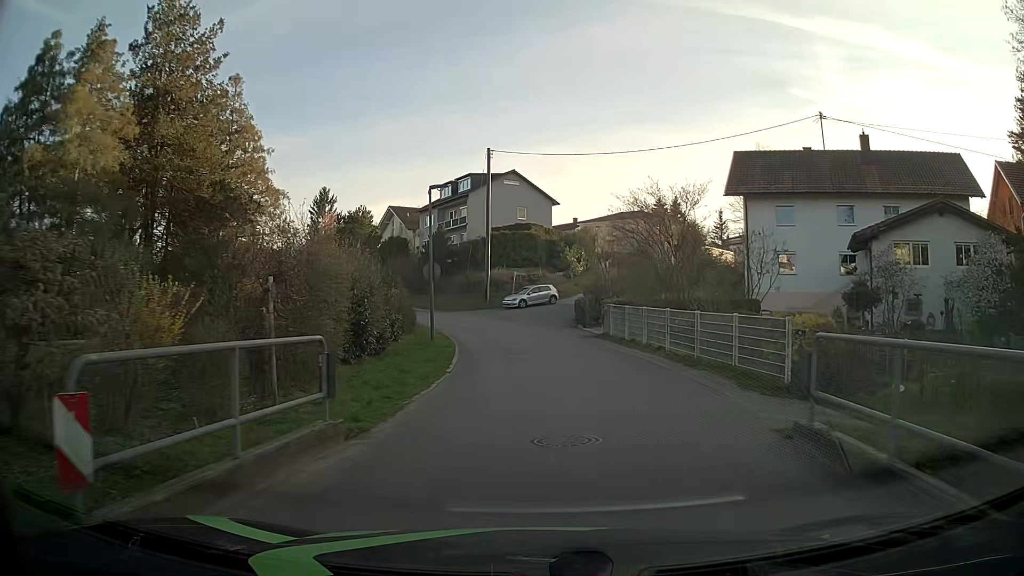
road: residential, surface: asphalt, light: Day
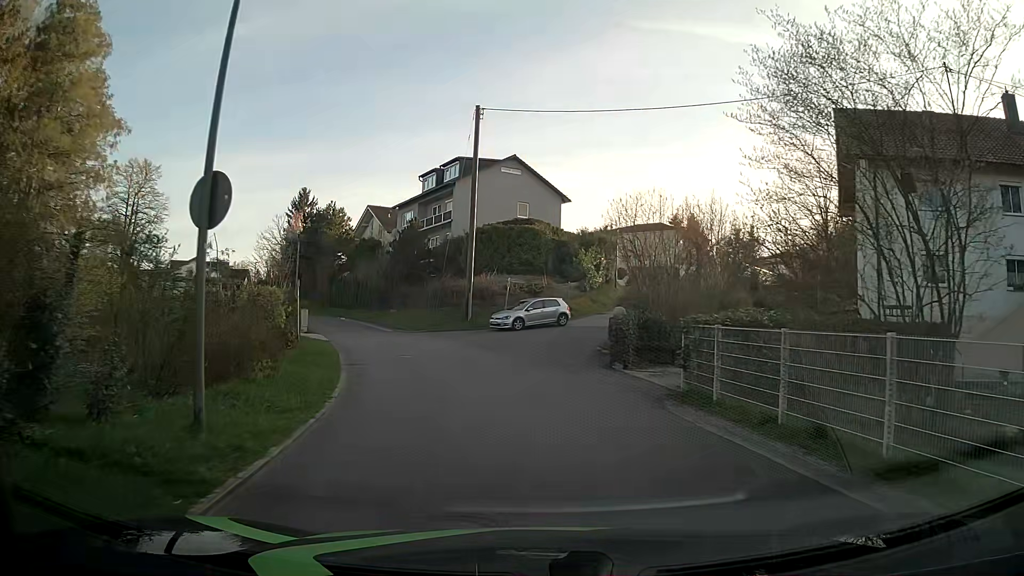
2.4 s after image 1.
(0.0, +15.0) m; +1°
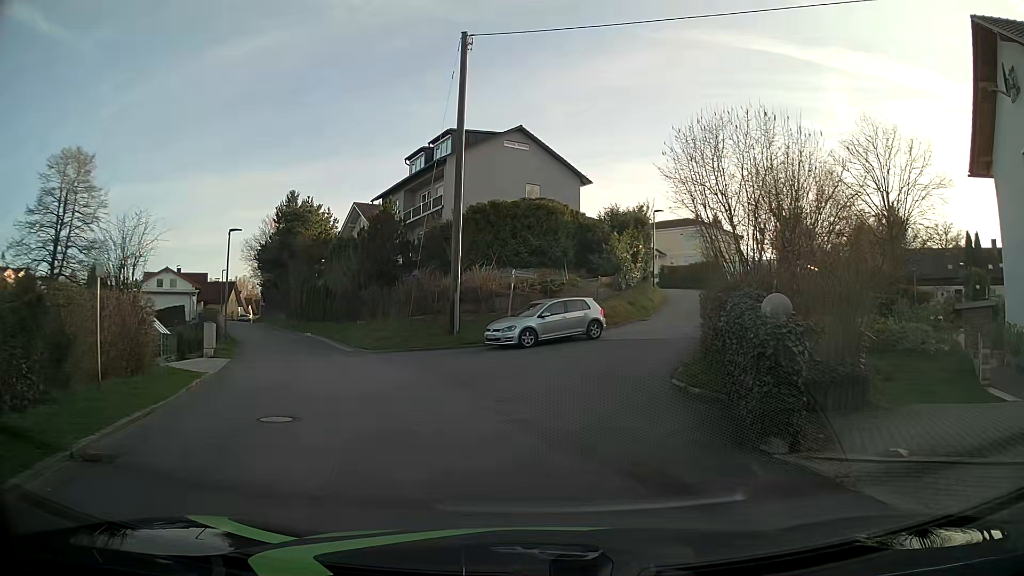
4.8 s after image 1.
(-0.2, +11.1) m; -2°
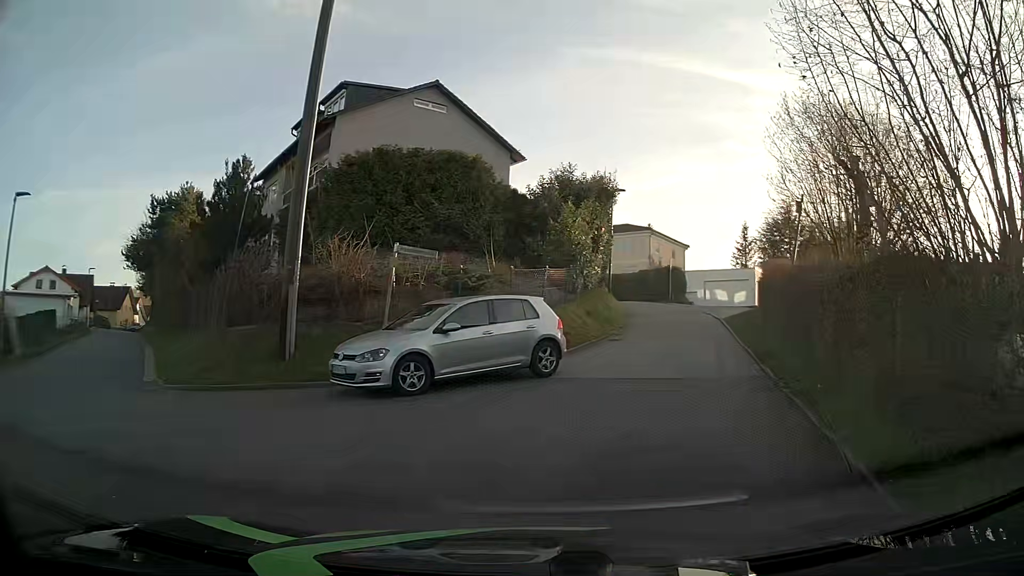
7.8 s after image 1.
(+0.2, +11.0) m; +6°
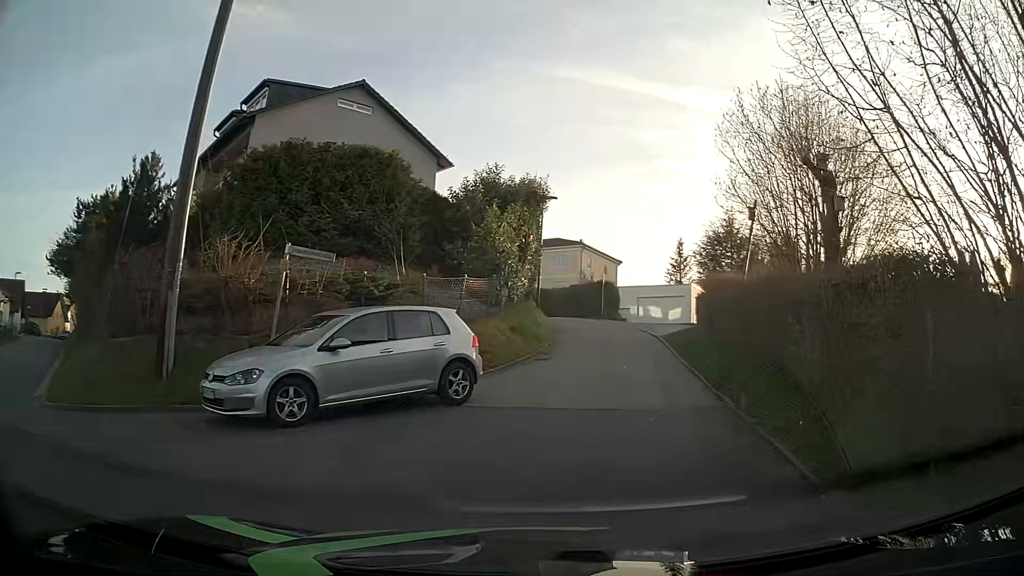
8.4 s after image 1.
(+0.1, +2.0) m; +6°
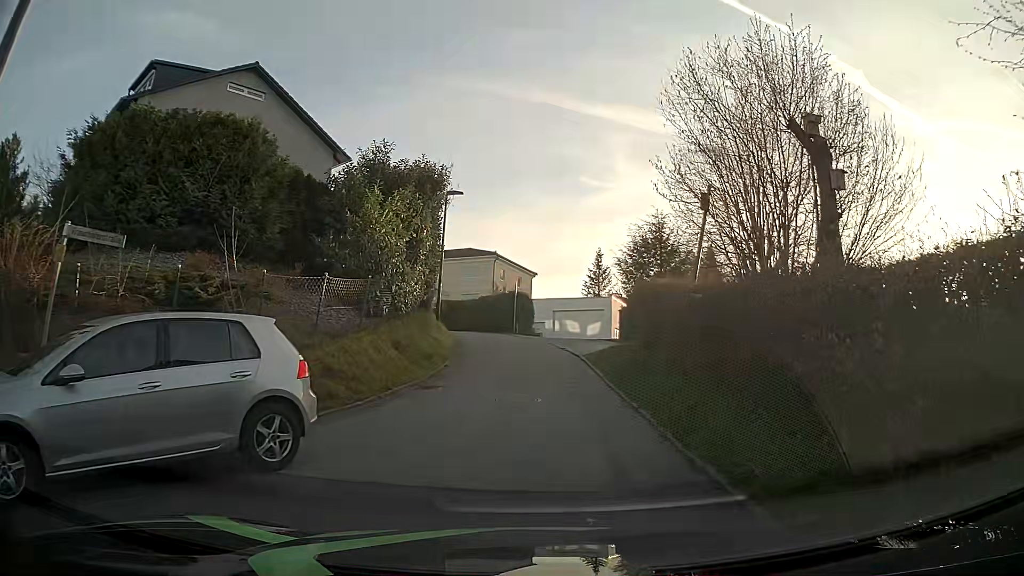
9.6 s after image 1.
(+0.3, +3.8) m; +8°
